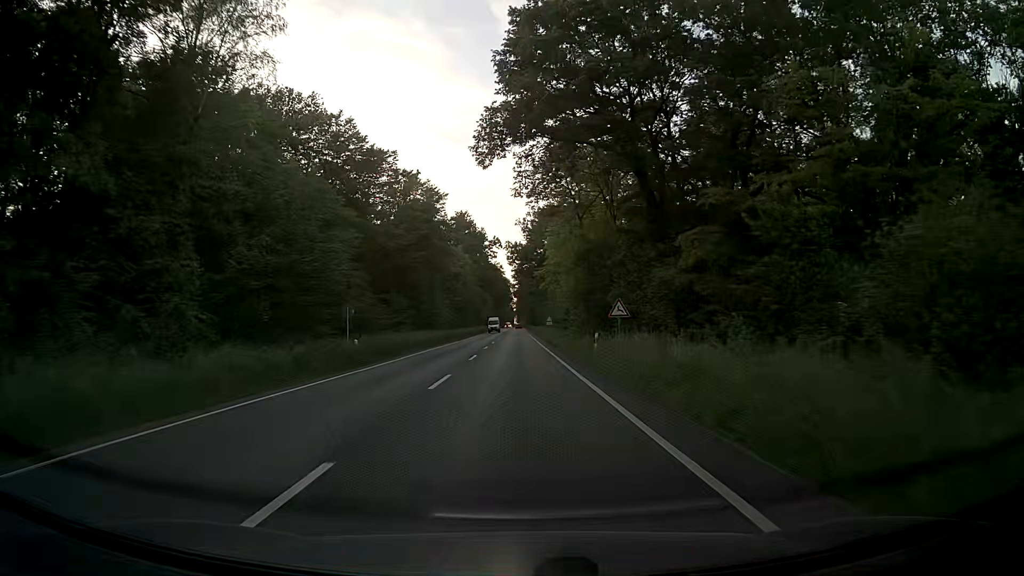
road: primary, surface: asphalt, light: Day
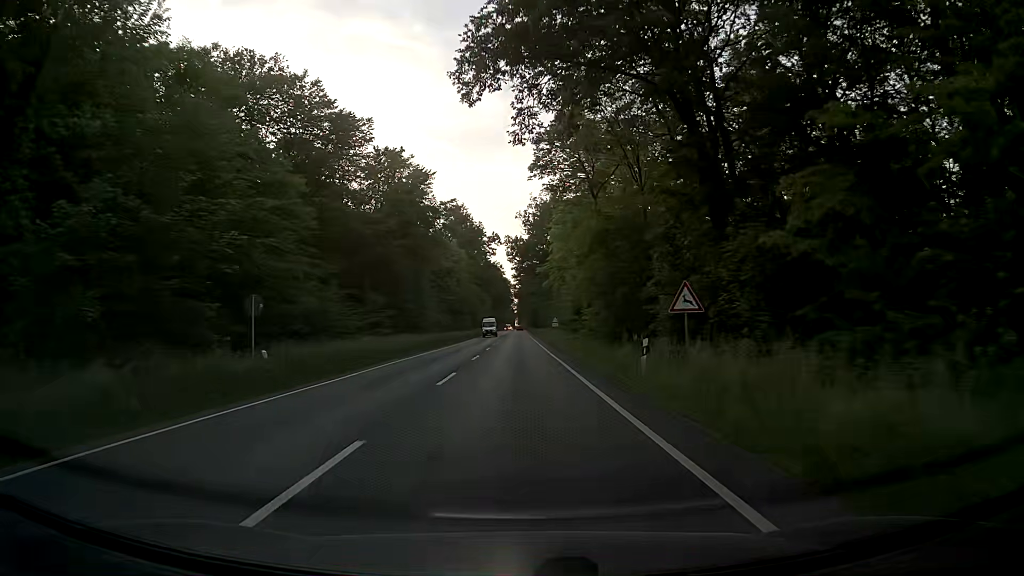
(0.0, +10.6) m; 0°
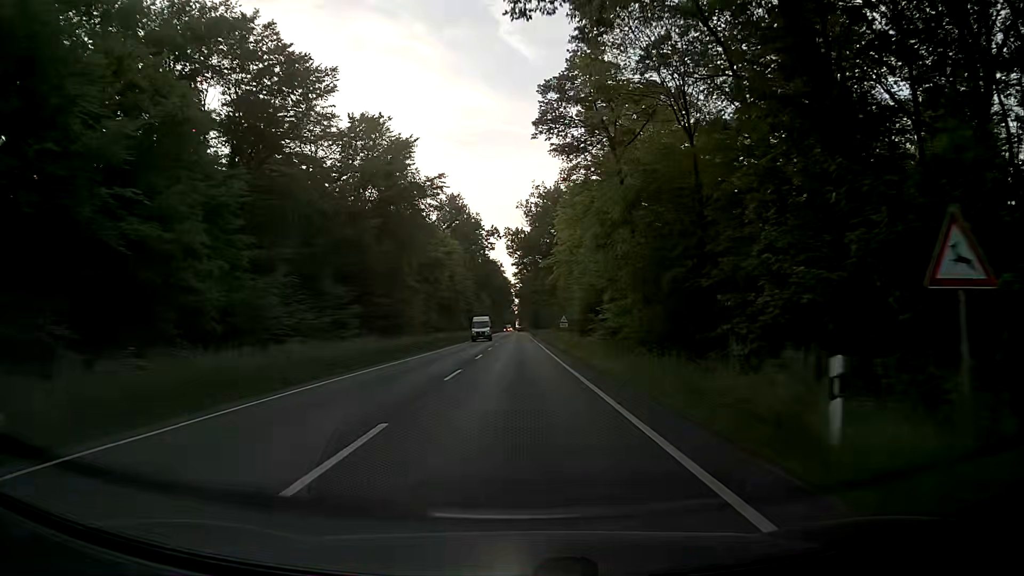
(0.0, +10.7) m; 0°
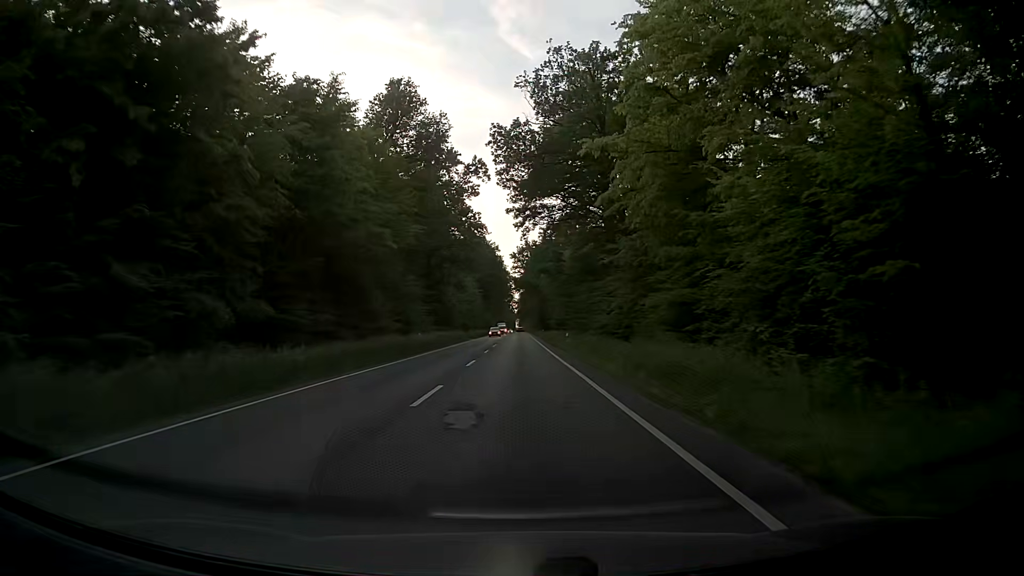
(+0.2, +54.5) m; 0°
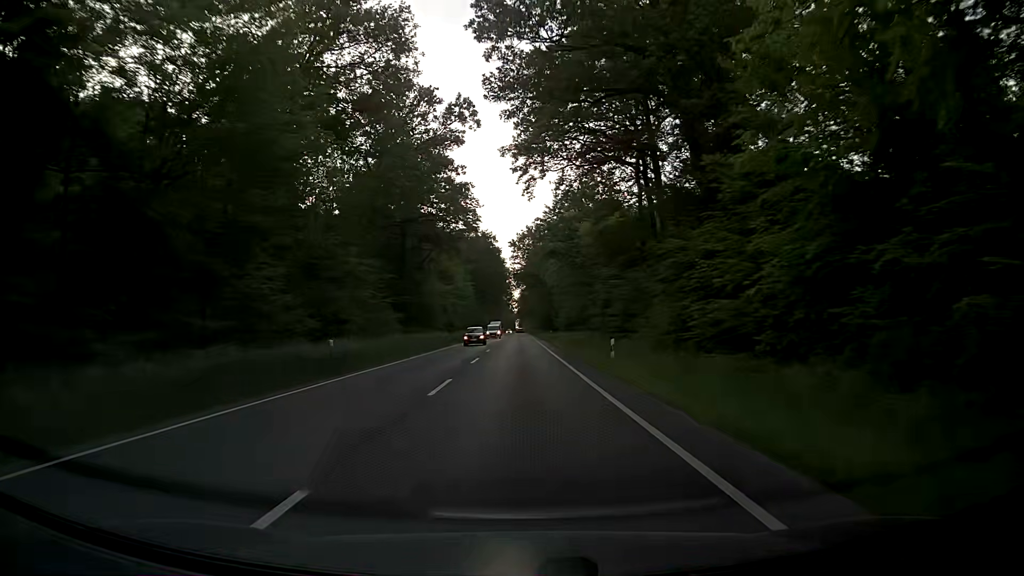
(-0.1, +22.1) m; 0°
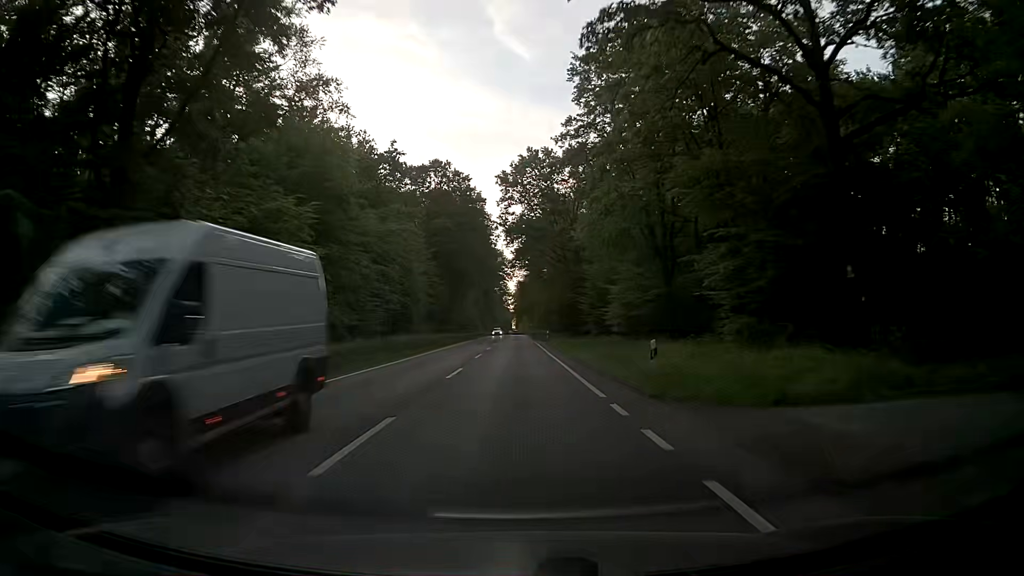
(+0.5, +55.8) m; 0°
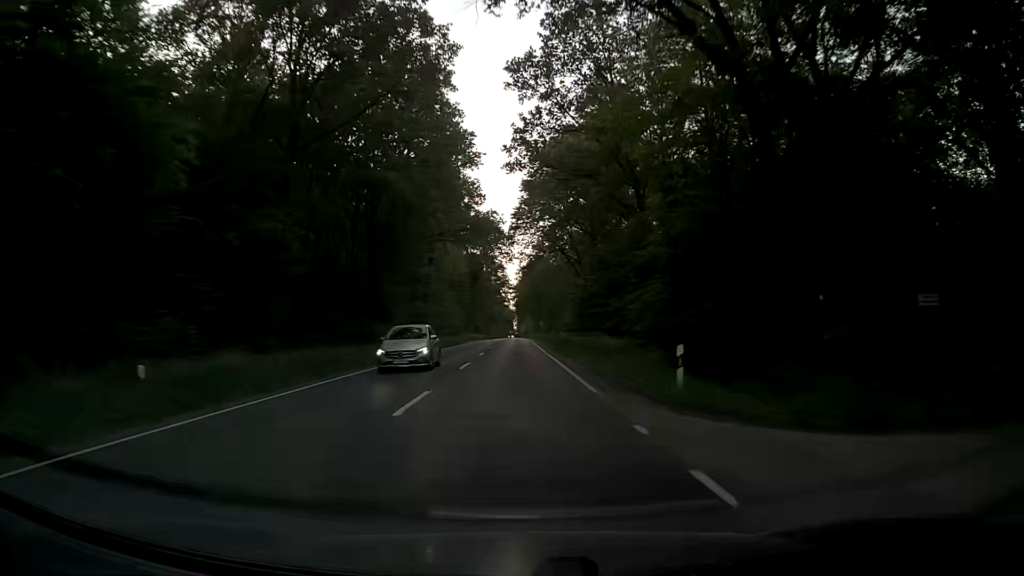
(0.0, +56.2) m; 0°
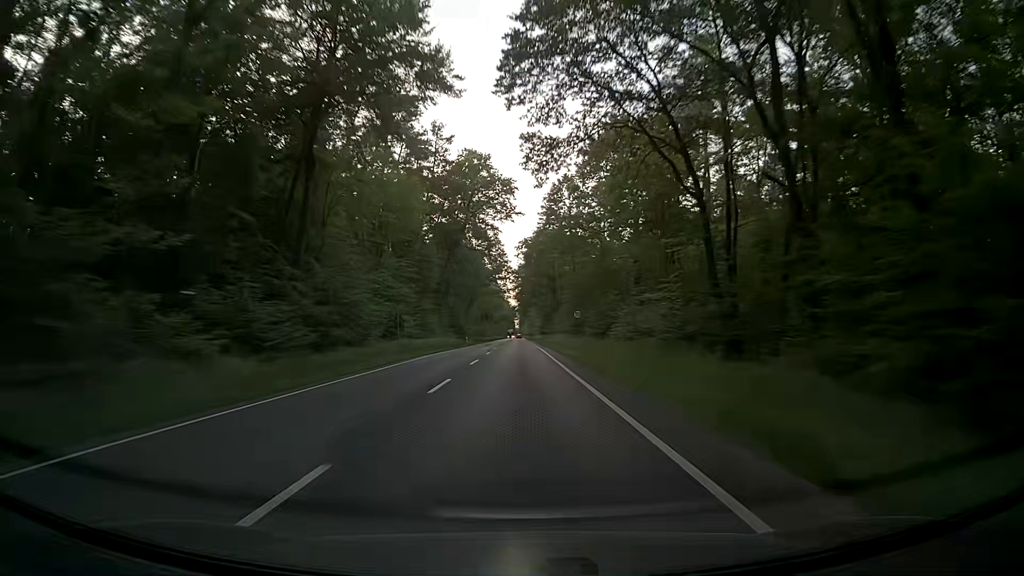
(+0.3, +56.3) m; +1°
(0, +10) (0, +20) (0, +30) (0, +40) (0, +50) (0, +60) (0, +70) (0, +80) (0, +90) (0, +100) m
